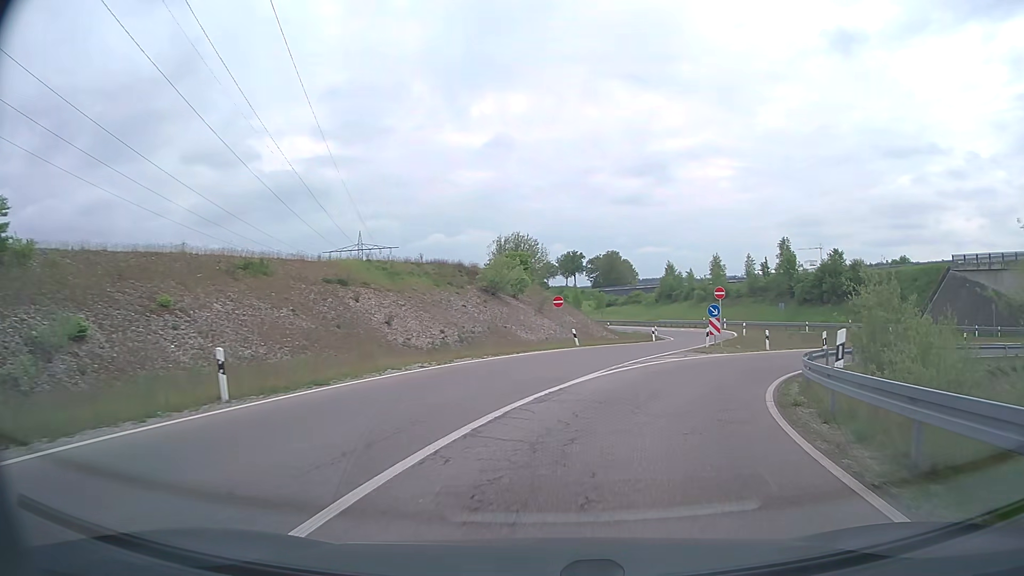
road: trunk_link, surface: asphalt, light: Day
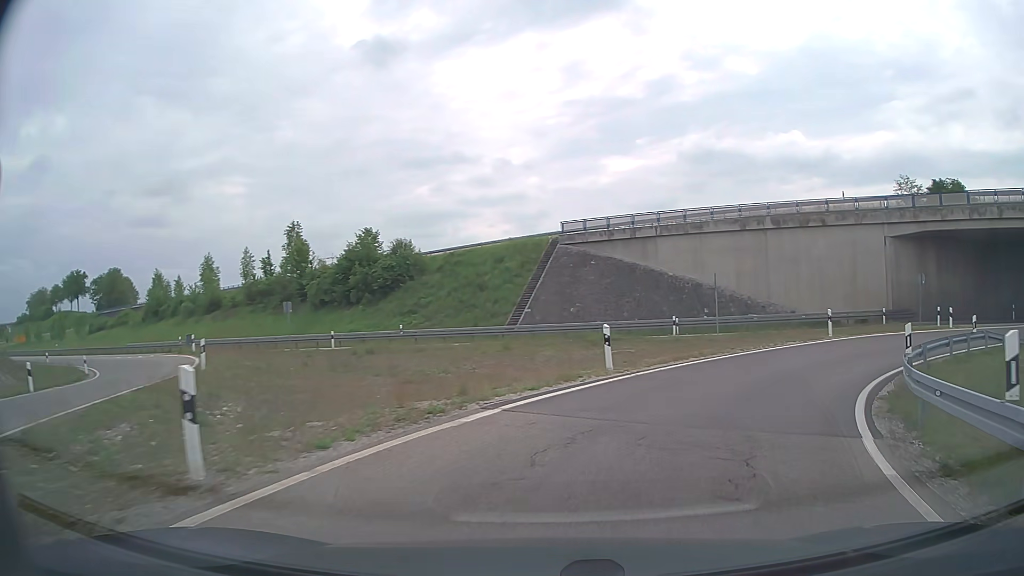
(+8.3, +25.9) m; +41°
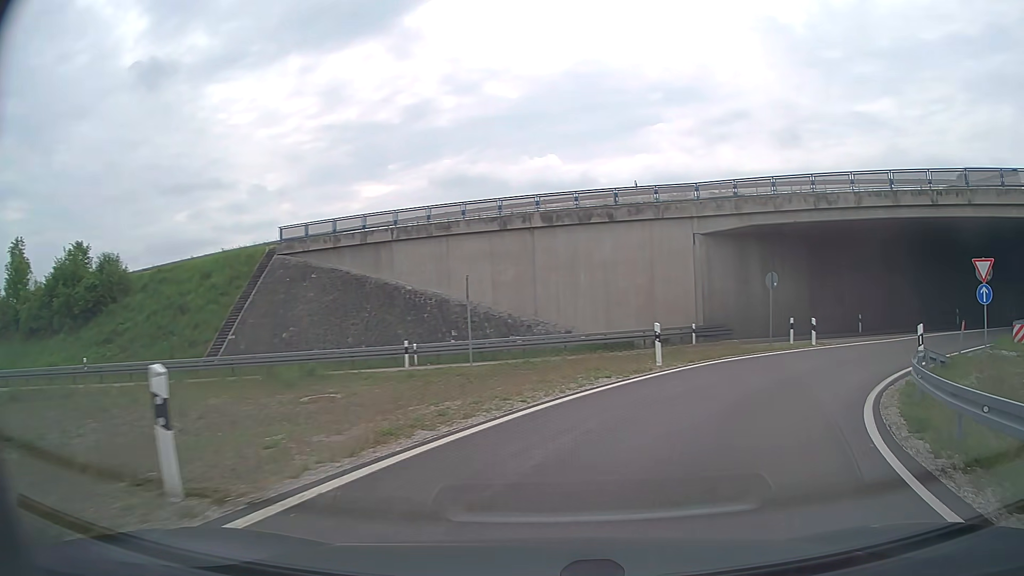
(+1.8, +10.0) m; +21°
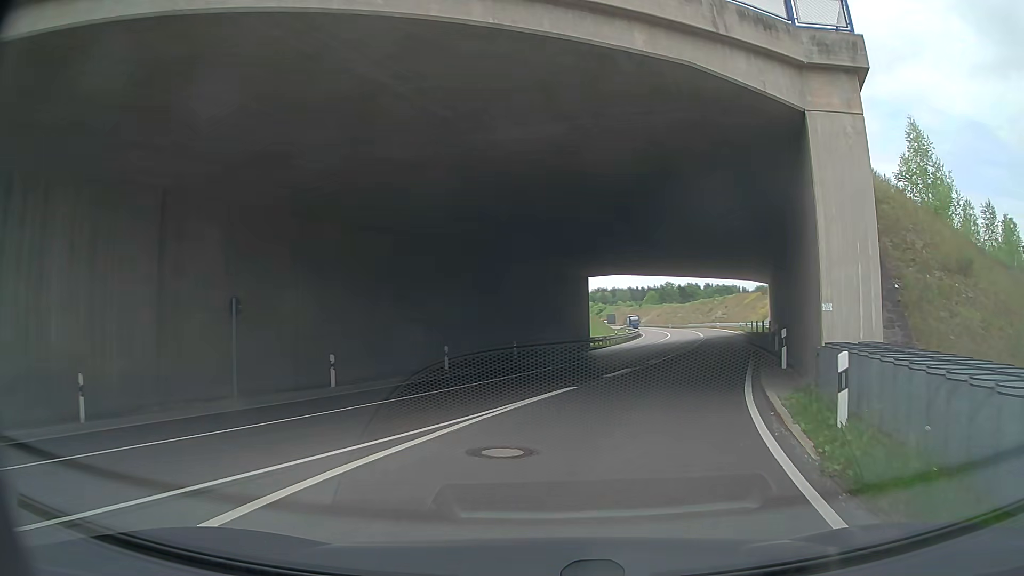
(+12.6, +22.0) m; +57°
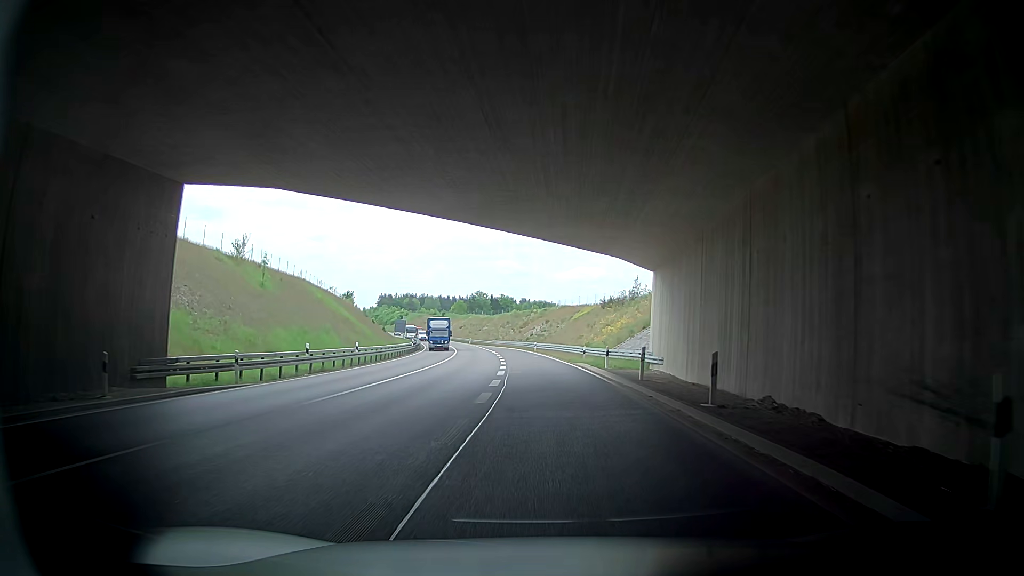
(+10.2, +38.0) m; +19°
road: trunk
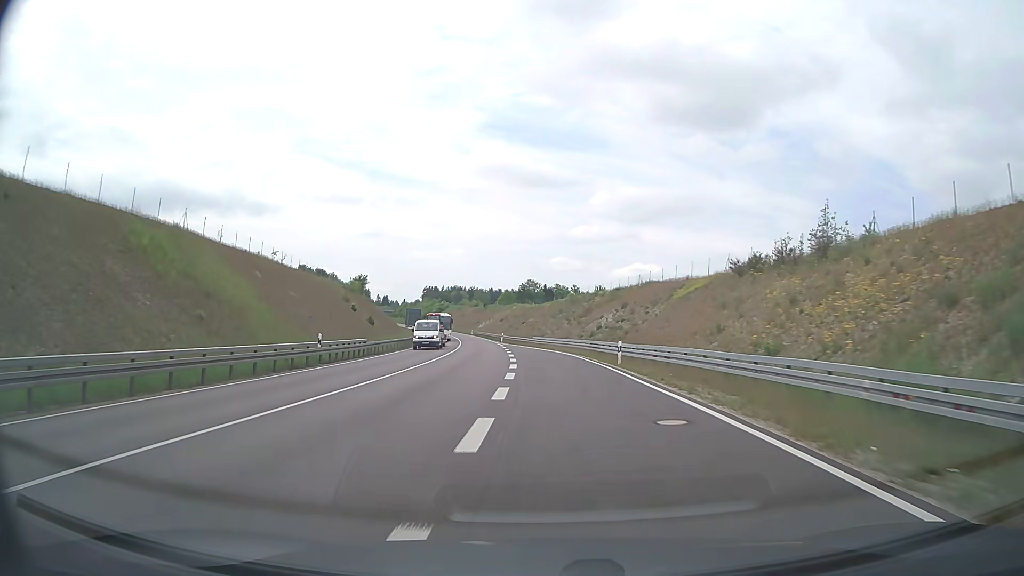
(-2.0, +43.5) m; -6°
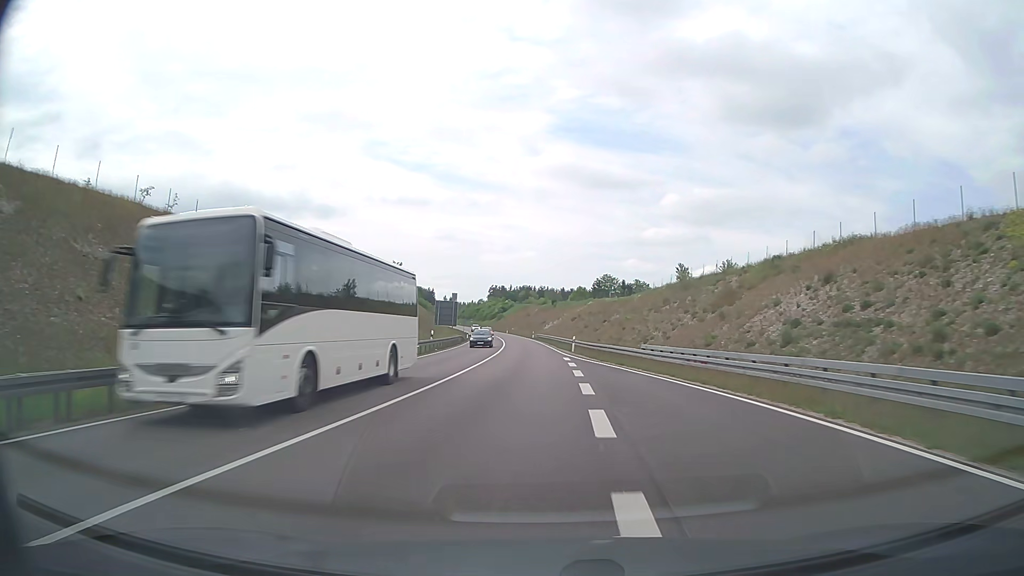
(-2.1, +35.2) m; -6°
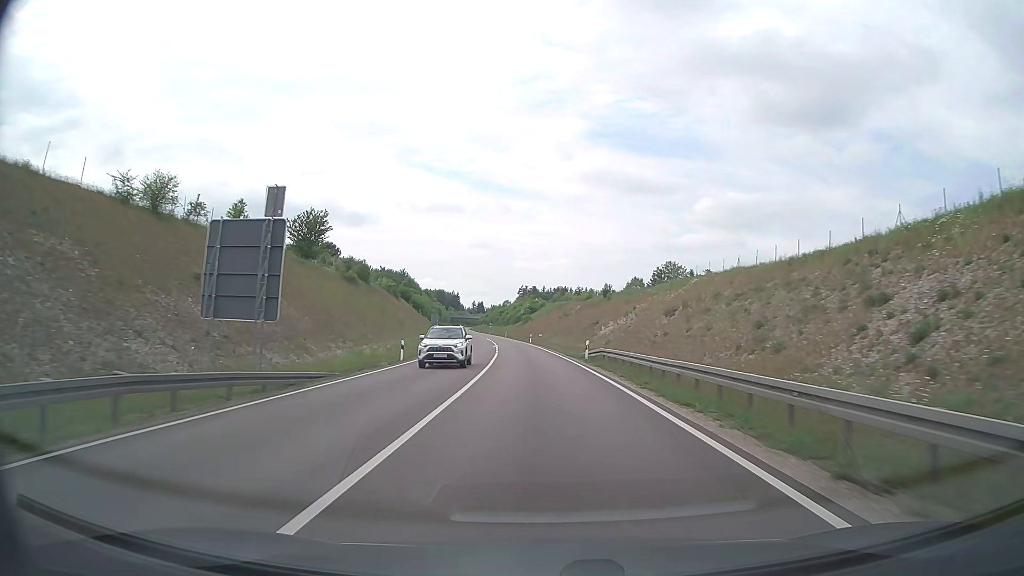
(-1.9, +62.2) m; -3°
(0, +10) (0, +20) (-1, +30) (-1, +40) (-2, +50) (-2, +60) (-3, +70) (-4, +80) (-5, +90) (-6, +100) m
